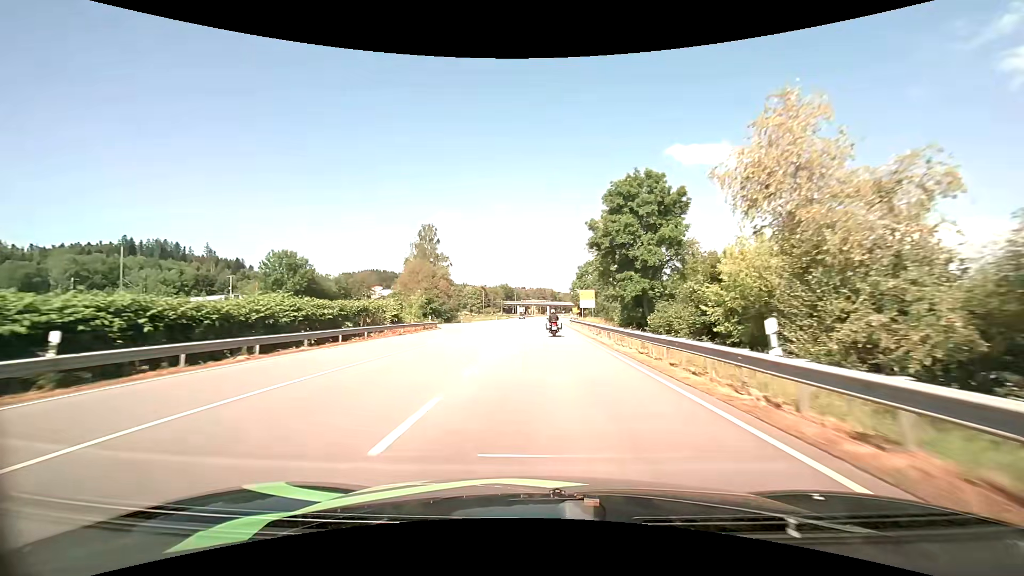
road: primary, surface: asphalt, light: Day
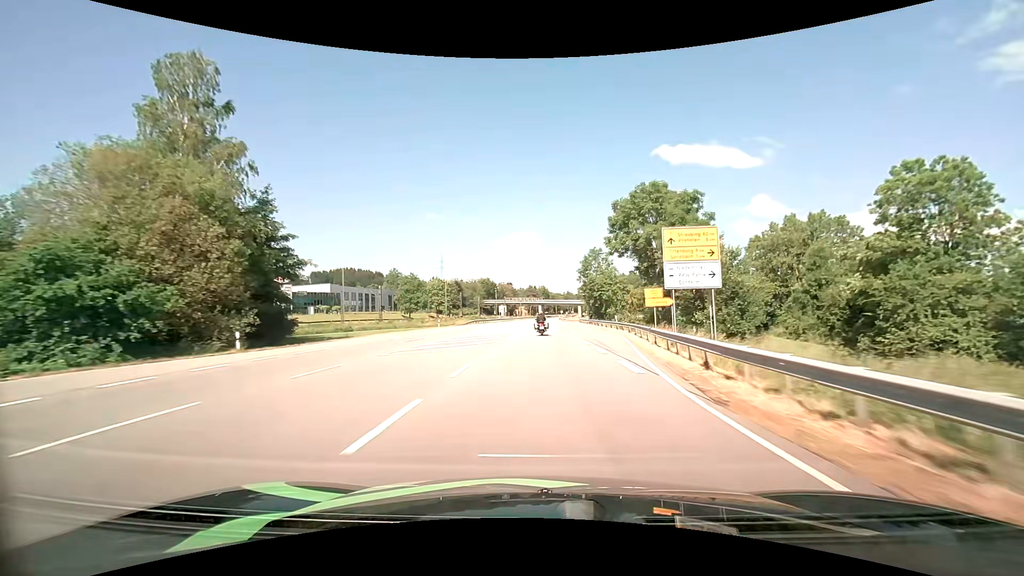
(+0.9, +65.6) m; +1°
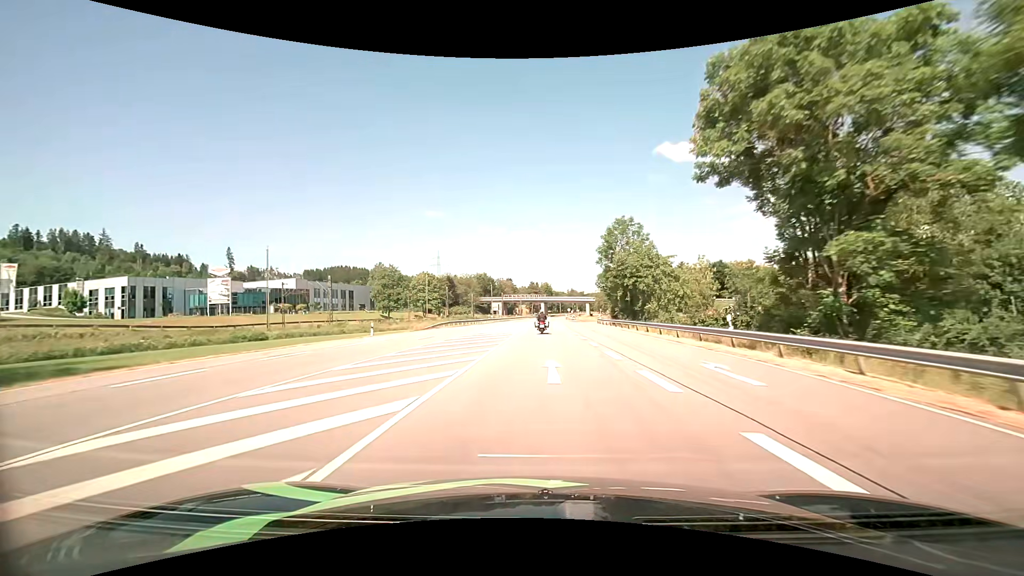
(-0.1, +27.1) m; 0°
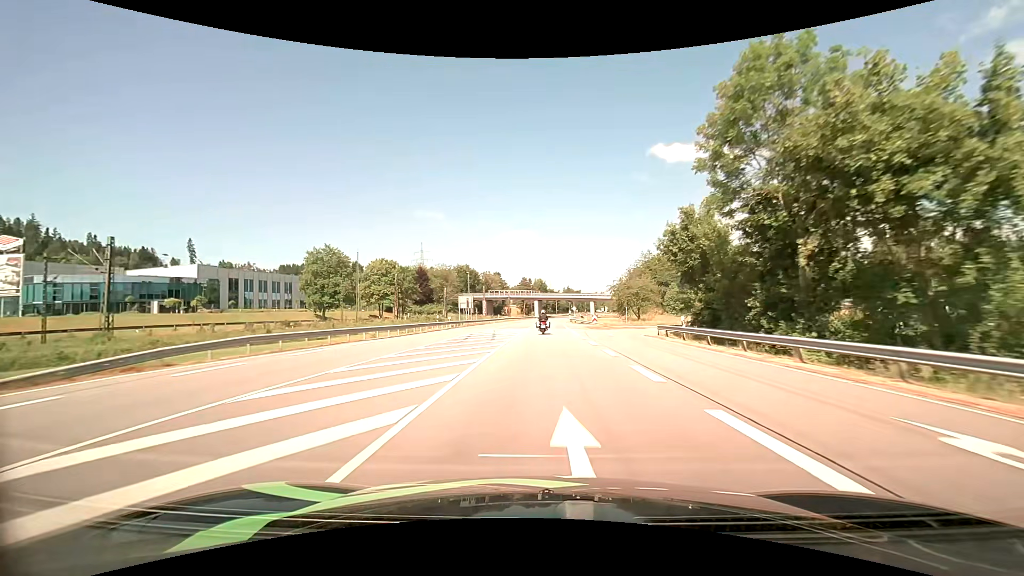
(+0.1, +40.7) m; +1°
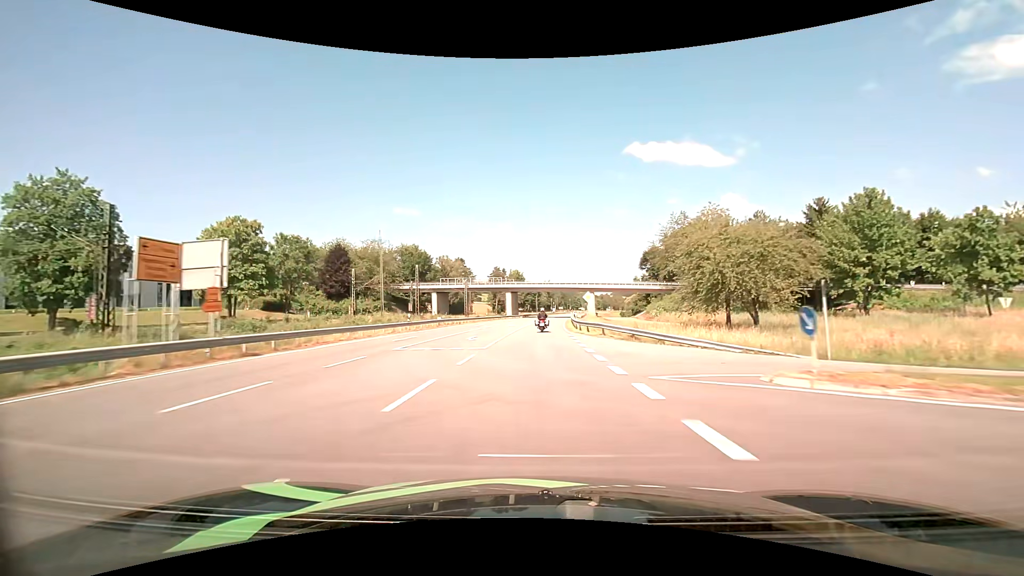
(+1.1, +54.9) m; +2°
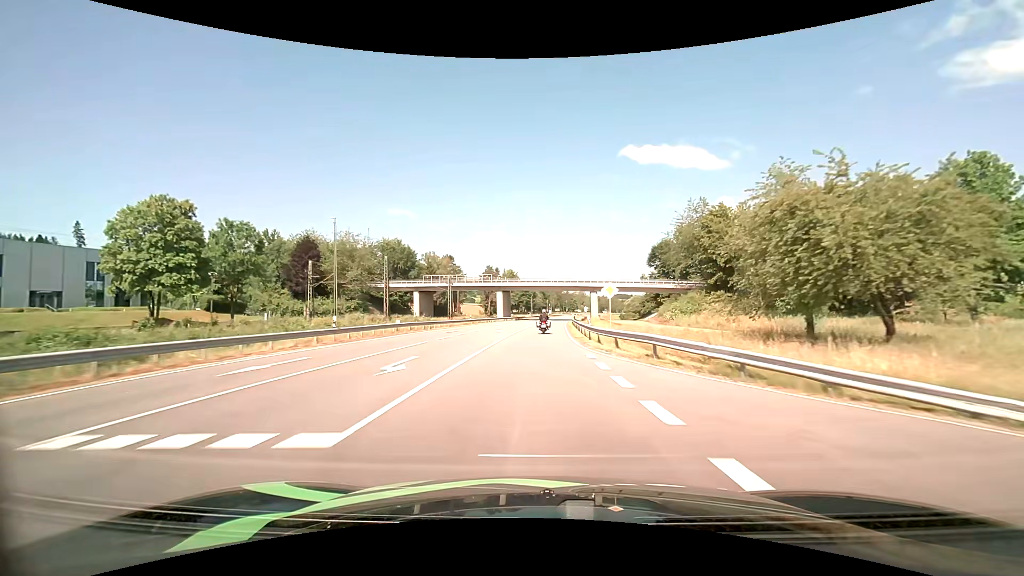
(+0.1, +13.9) m; +1°
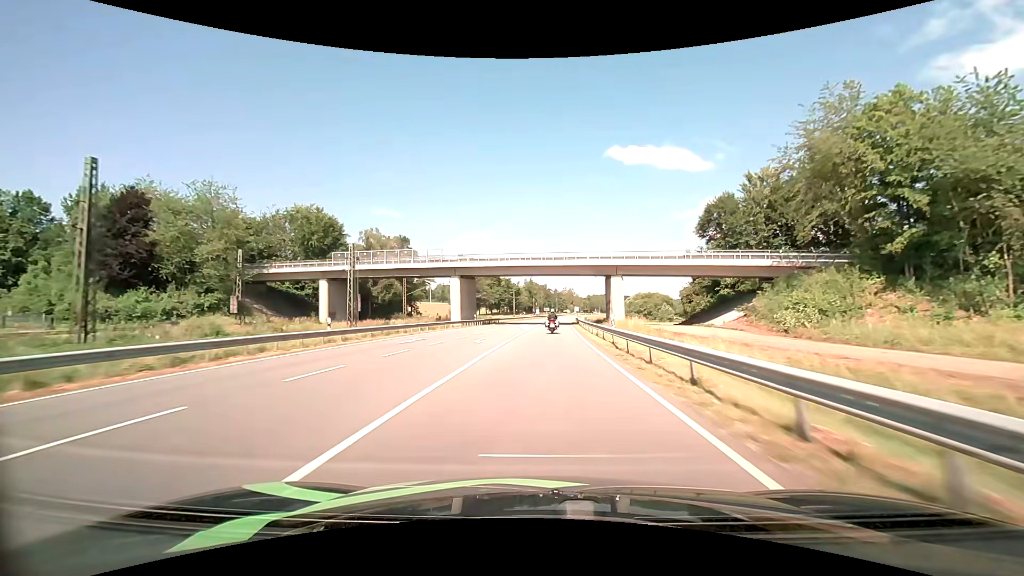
(+0.6, +41.8) m; +2°
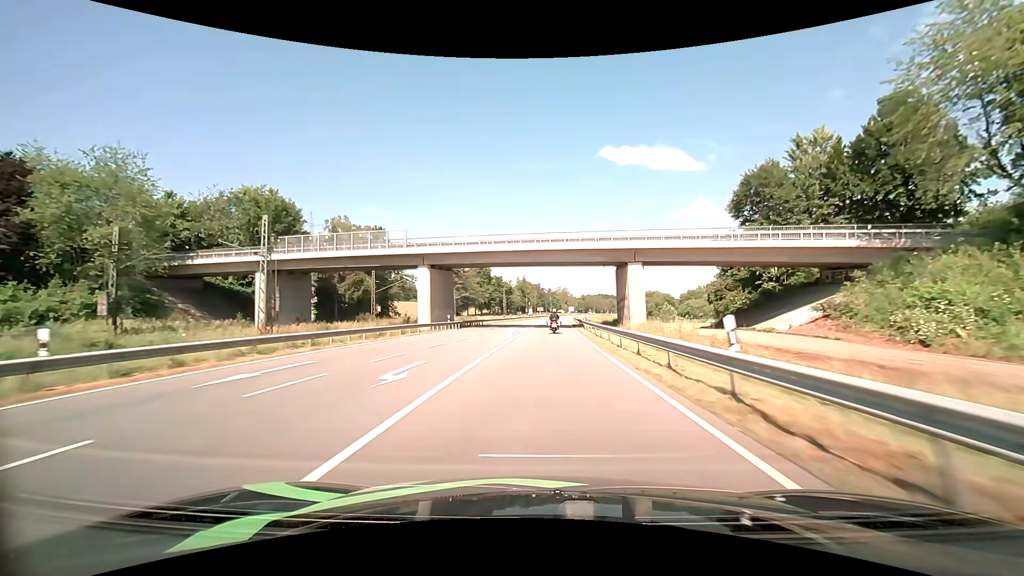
(+0.1, +13.8) m; +1°
(0, +10) (0, +20) (0, +30) (+1, +40) (+1, +50) (+2, +60) (+2, +70) (+3, +80) (+3, +90) (+4, +100) m
